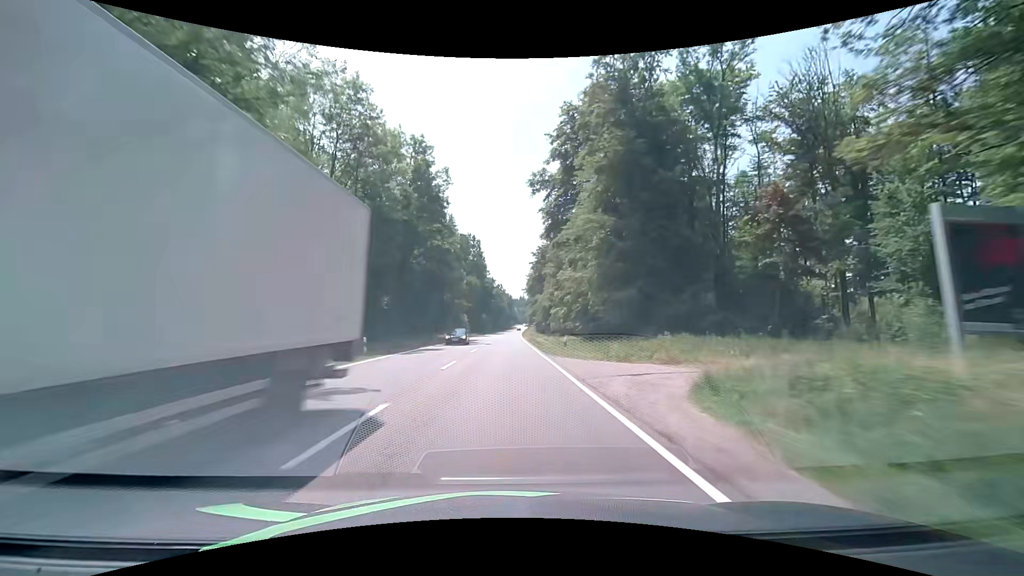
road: secondary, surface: asphalt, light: Day
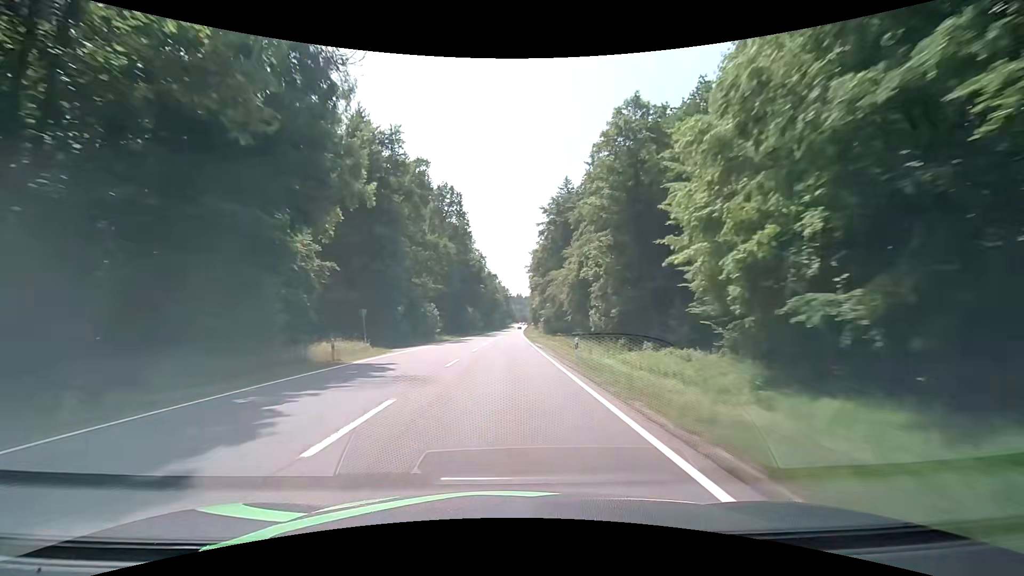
(+0.4, +47.5) m; 0°
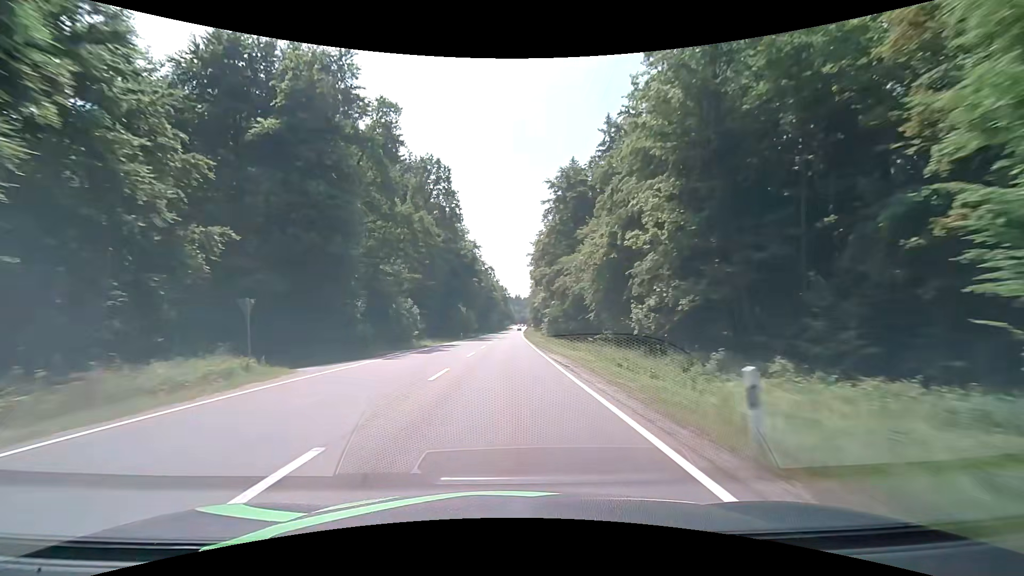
(+0.2, +15.8) m; +1°
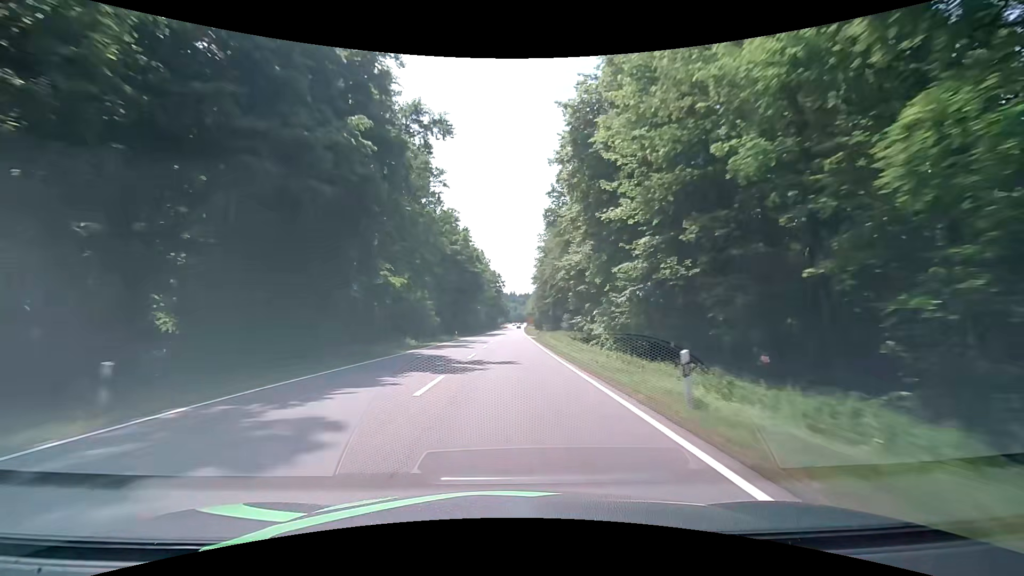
(+0.2, +63.3) m; +1°
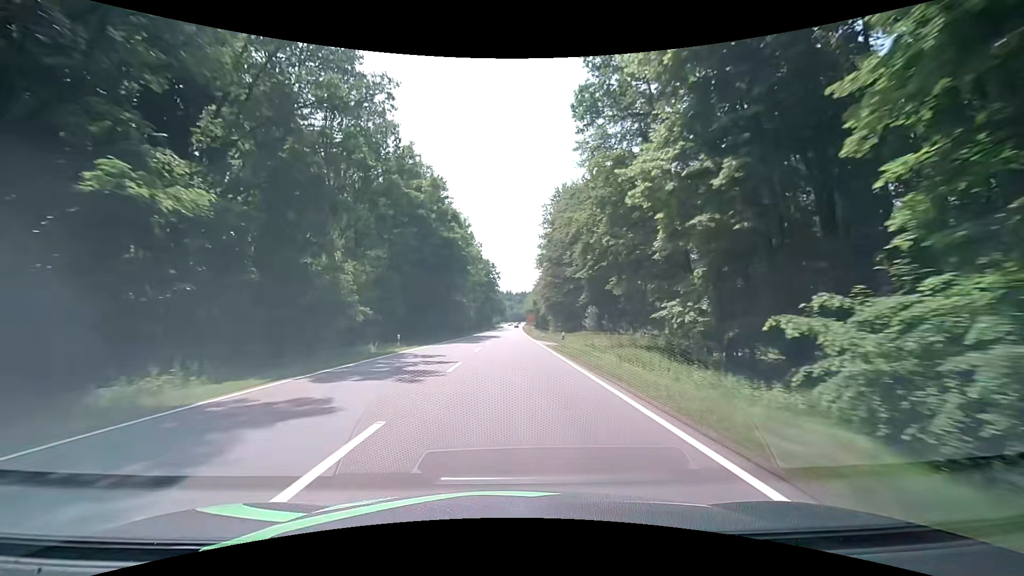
(+0.1, +31.3) m; 0°
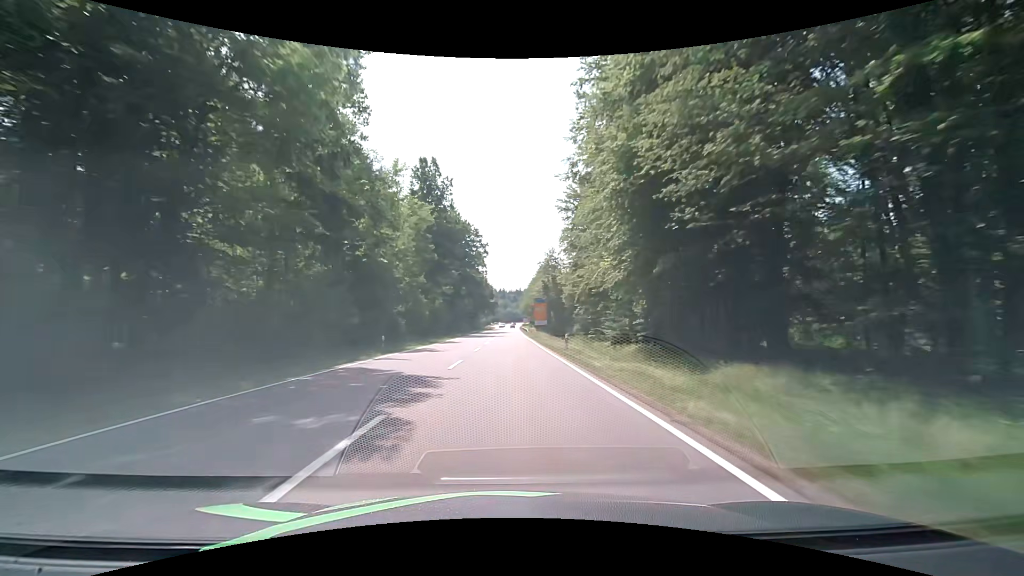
(+0.3, +59.4) m; +1°
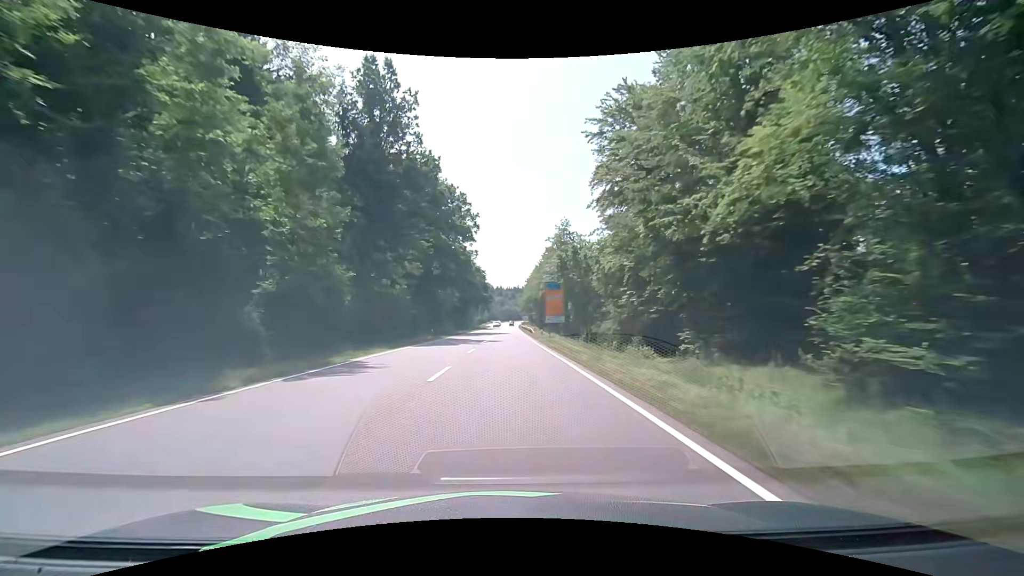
(0.0, +27.4) m; +1°
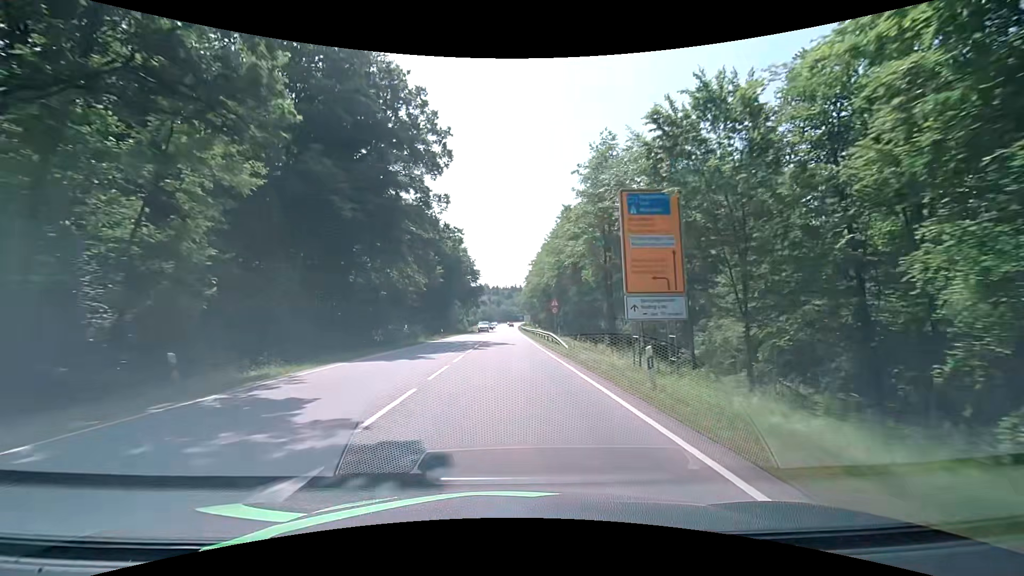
(-0.2, +35.5) m; 0°
(0, +10) (0, +20) (0, +30) (0, +40) (0, +50) (0, +60) (0, +70) (0, +80) (0, +90) (0, +100) m
